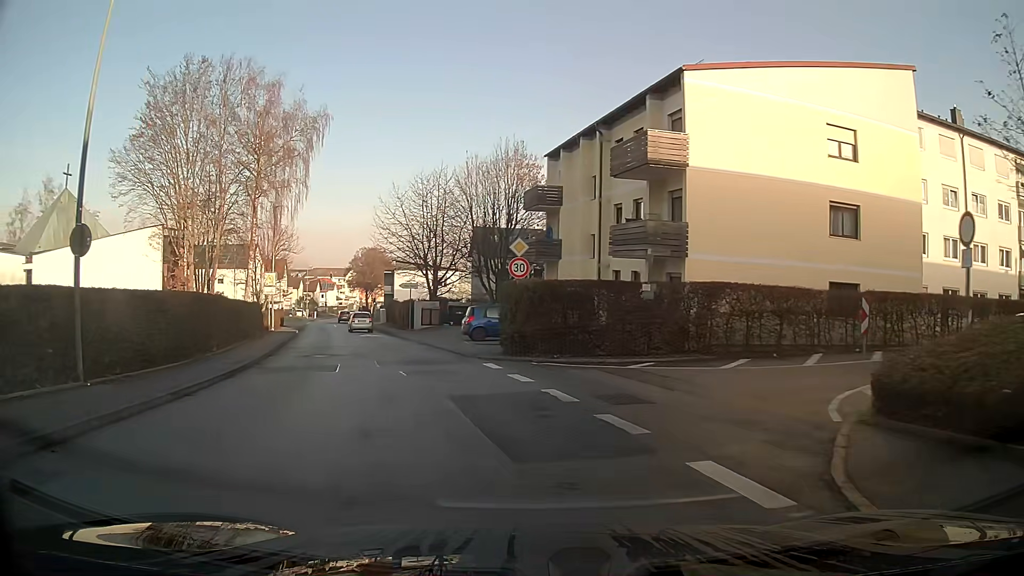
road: unclassified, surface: asphalt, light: Day
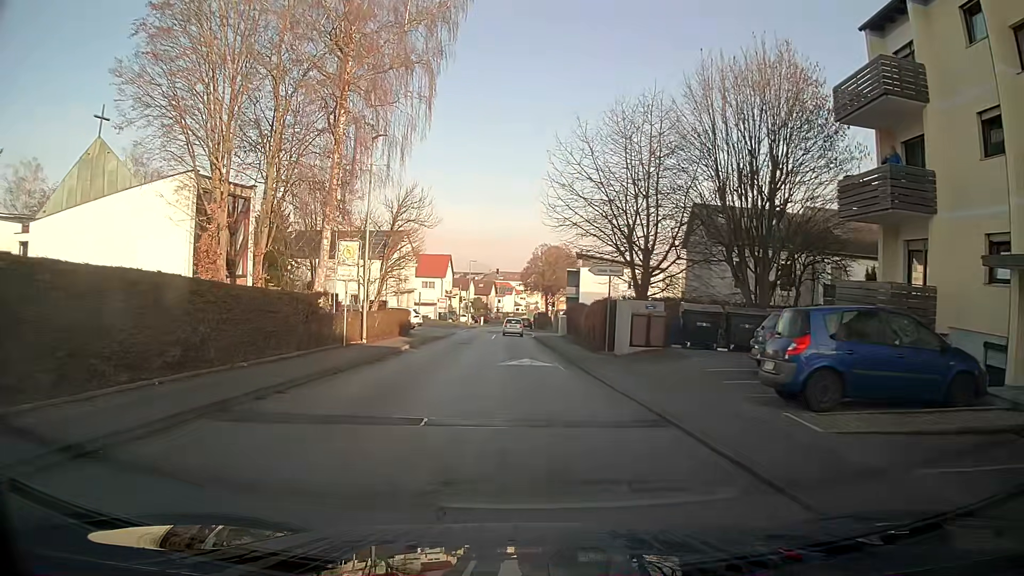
(-3.5, +19.5) m; -16°
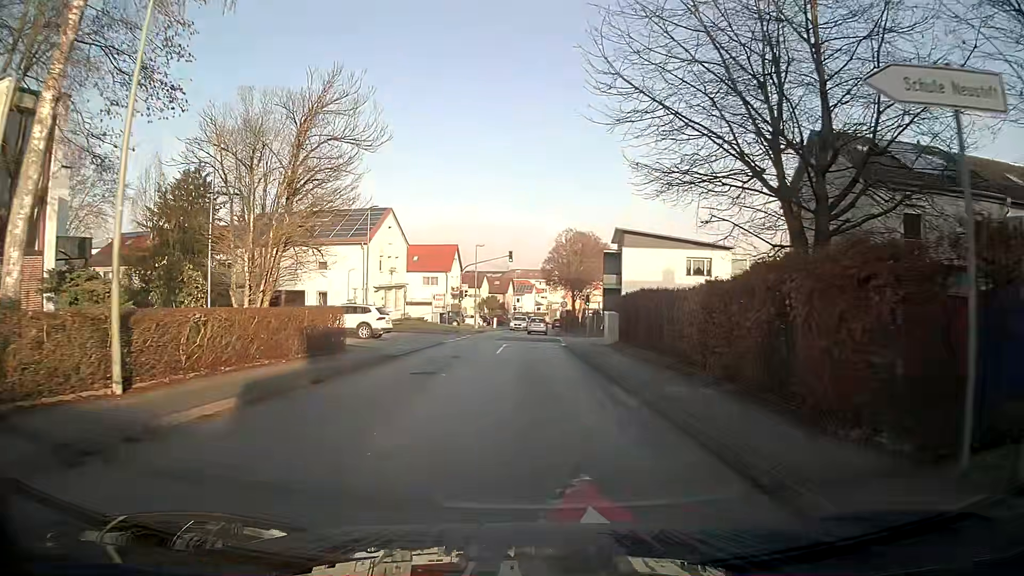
(-0.3, +18.6) m; -1°
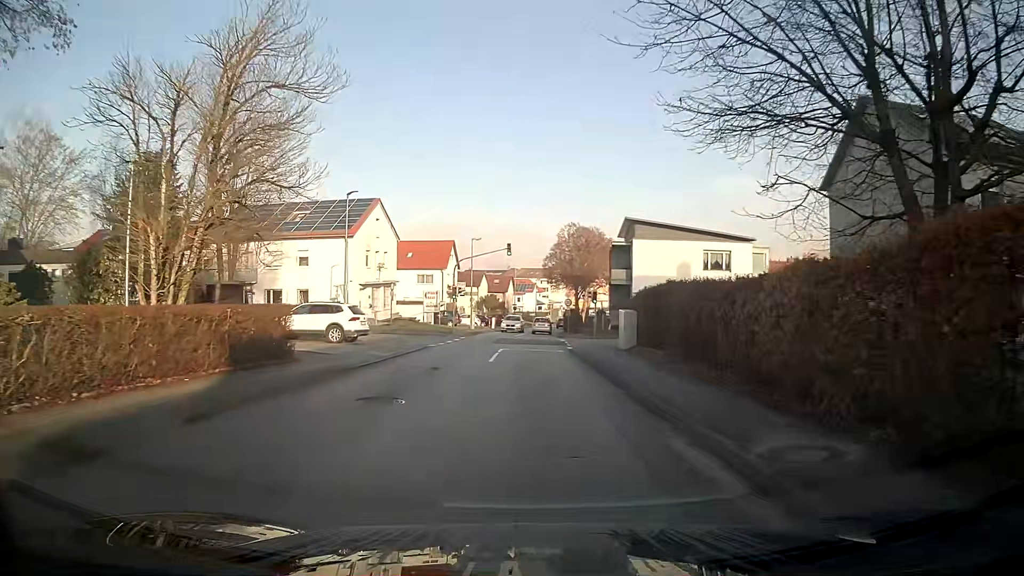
(0.0, +5.1) m; 0°
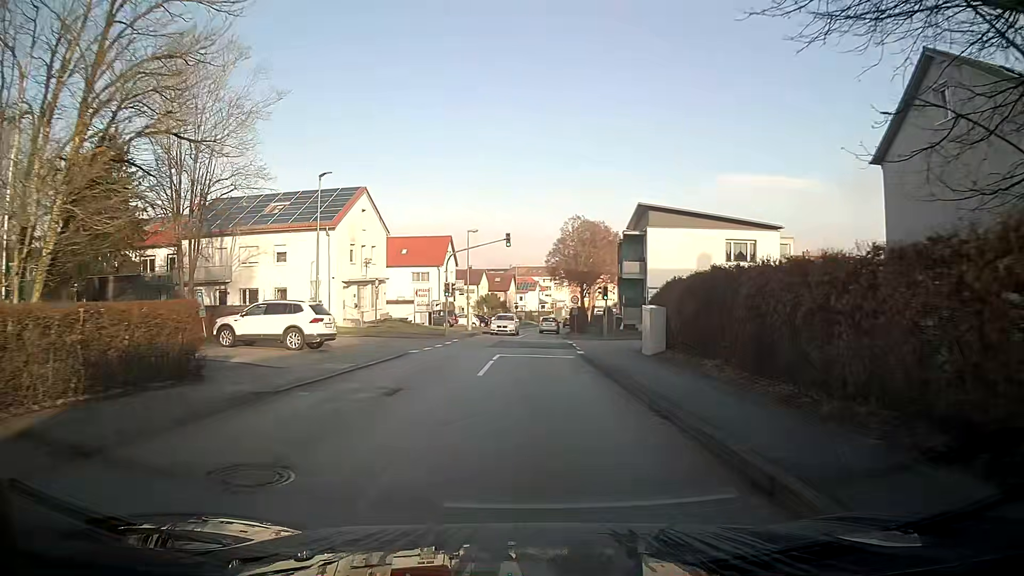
(0.0, +5.2) m; 0°
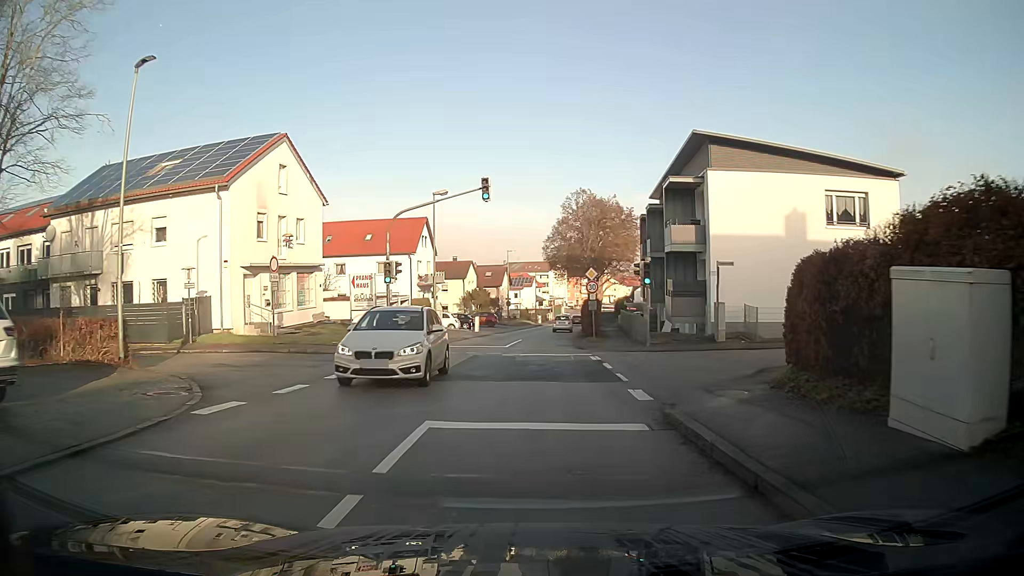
(0.0, +16.0) m; 0°
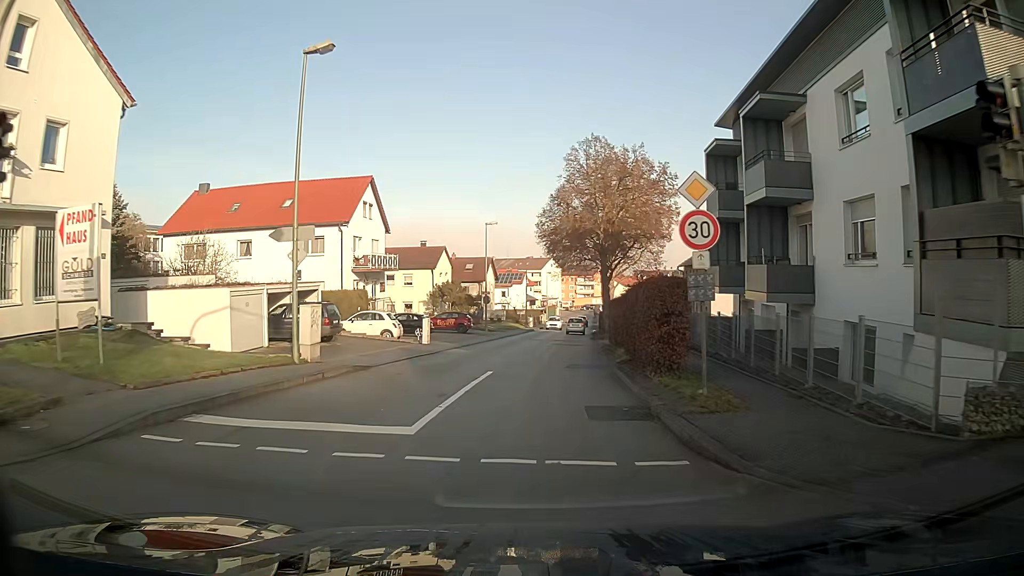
(+0.1, +20.8) m; +1°
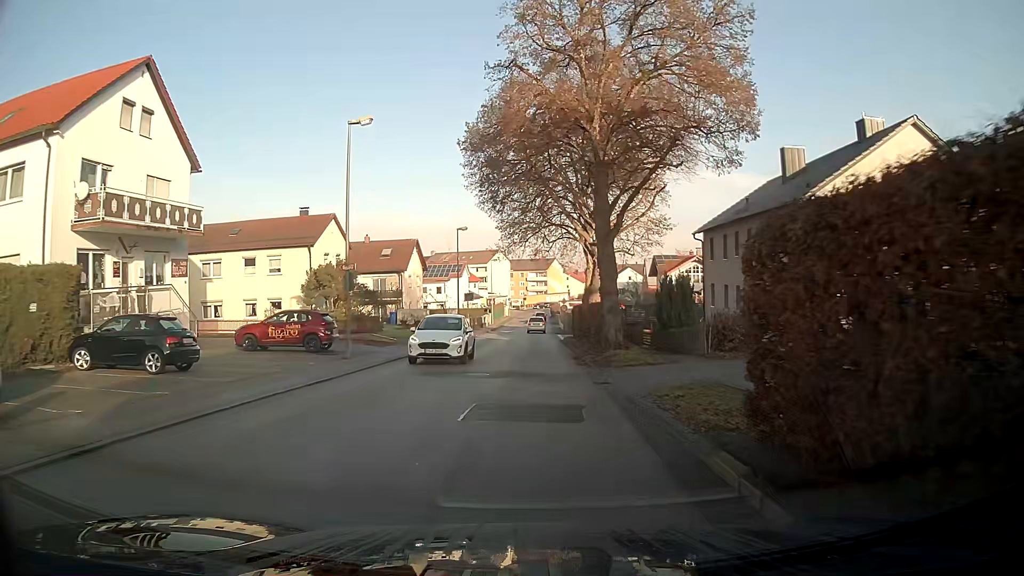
(+0.9, +25.1) m; +4°
(0, +10) (0, +20) (0, +30) (0, +40) (0, +50) (0, +60) (0, +70) (0, +80) (+1, +90) (+1, +100) m
